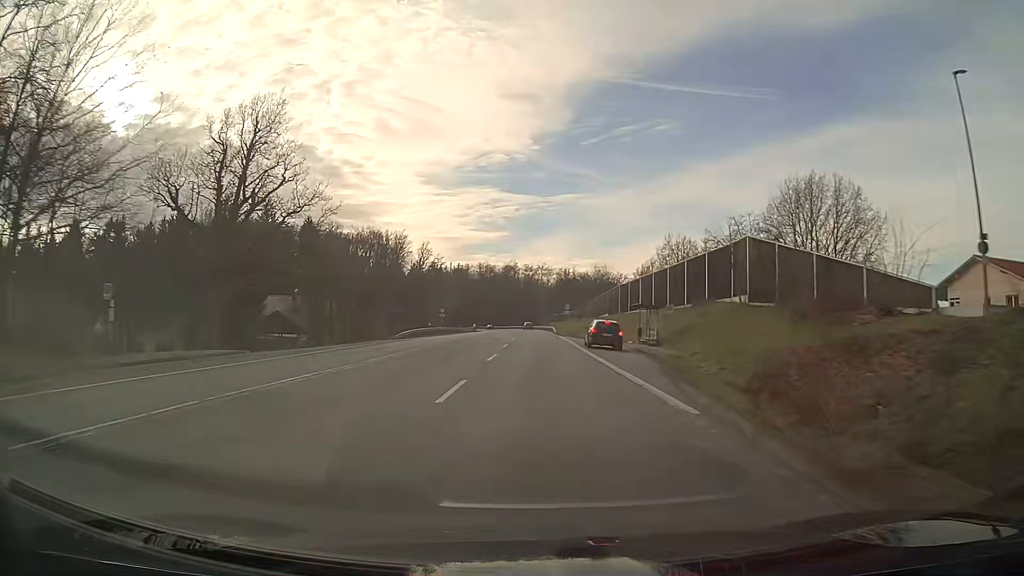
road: secondary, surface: asphalt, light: Day
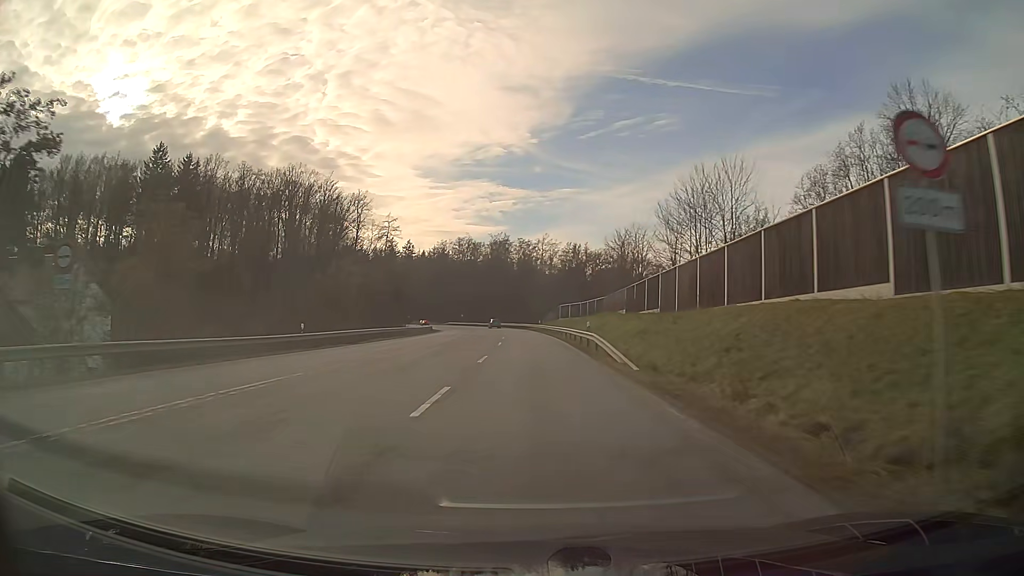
(+0.3, +71.2) m; 0°
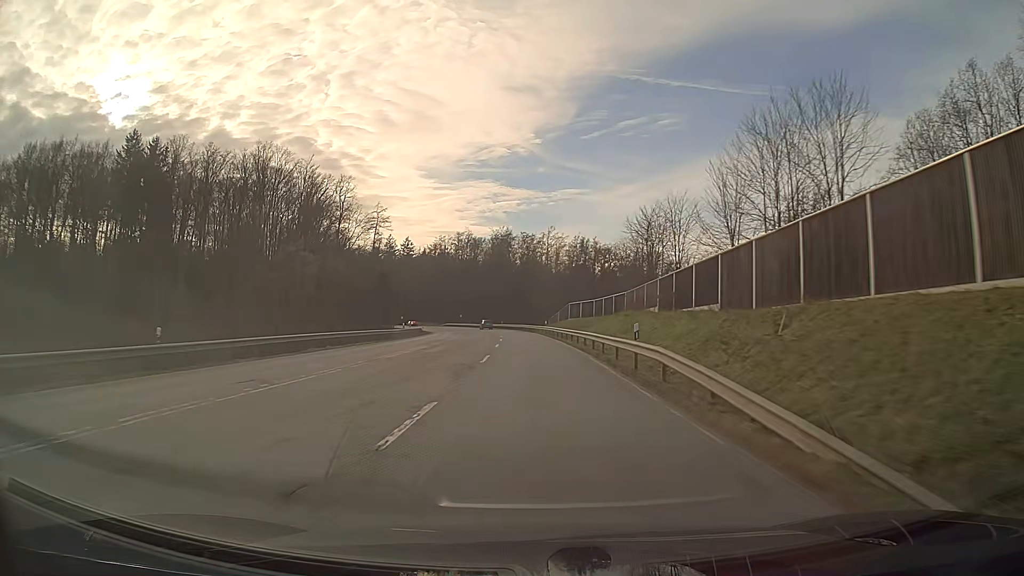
(-0.1, +14.2) m; 0°
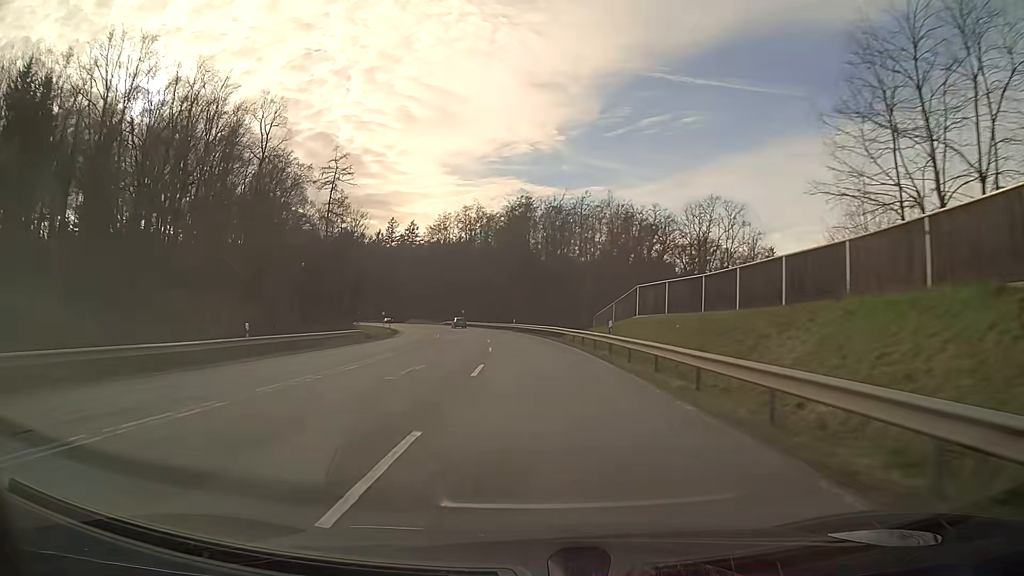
(-0.7, +42.0) m; -2°
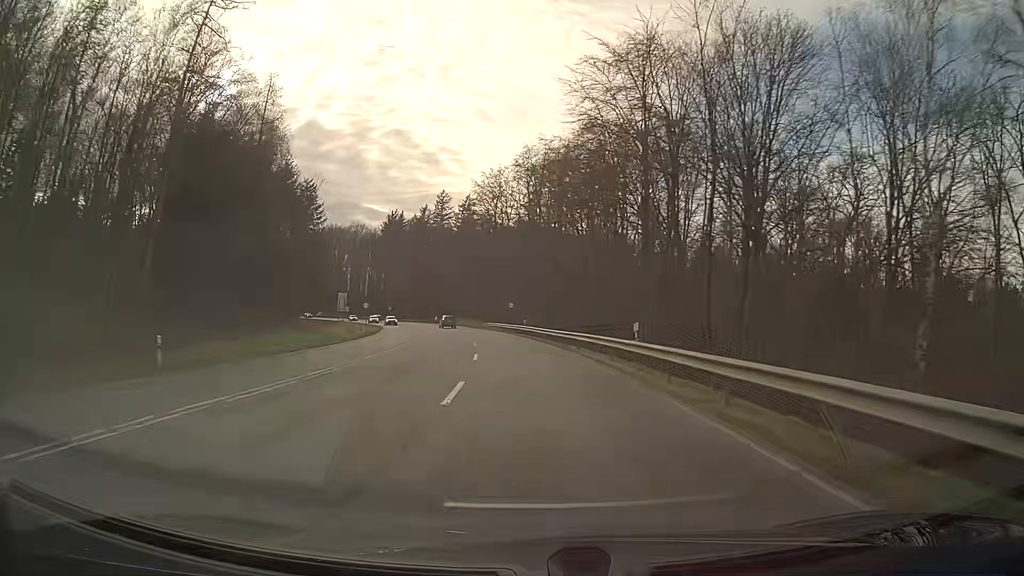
(-2.9, +53.9) m; -7°
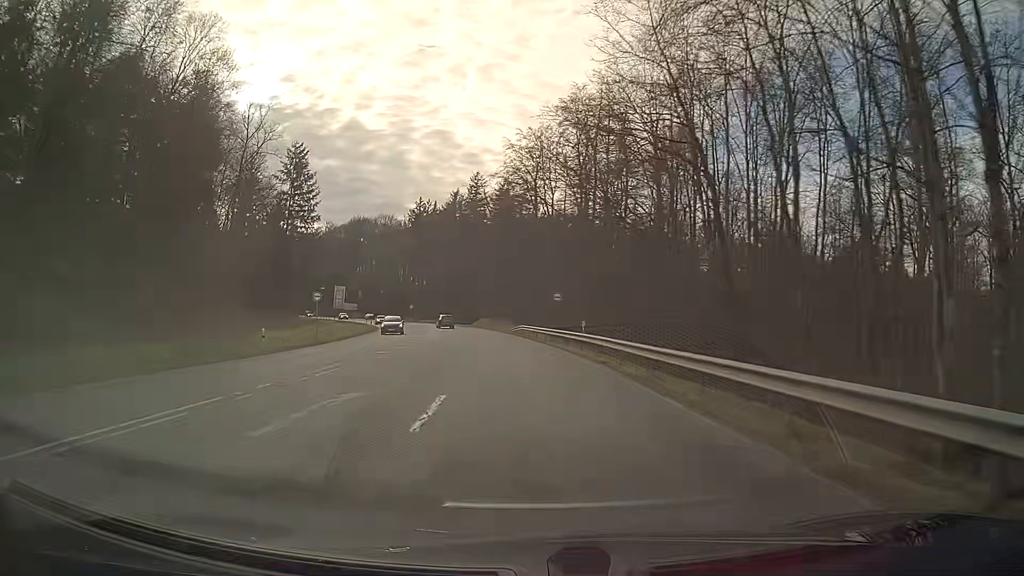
(-0.8, +26.5) m; -4°
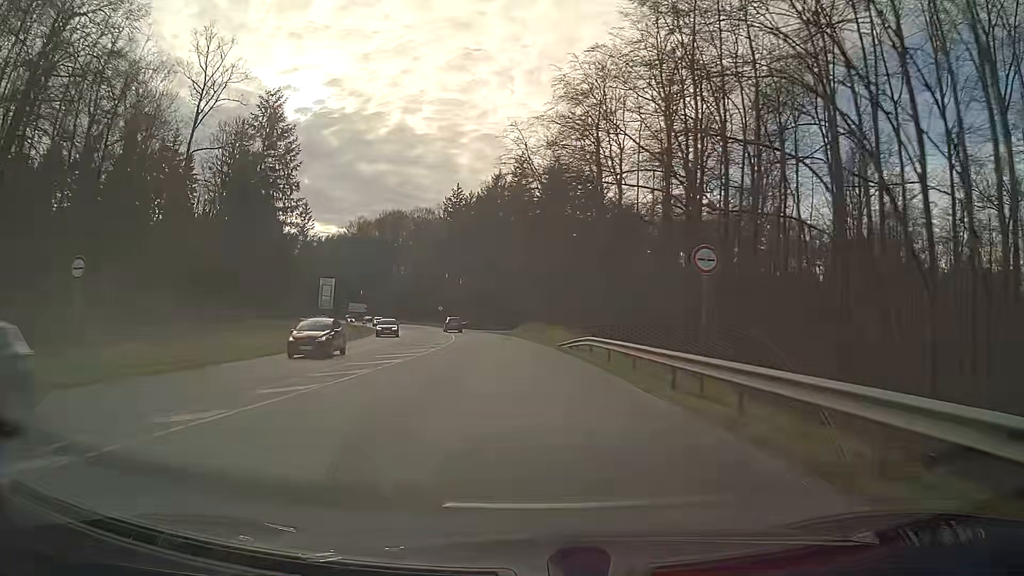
(-1.0, +26.4) m; -5°
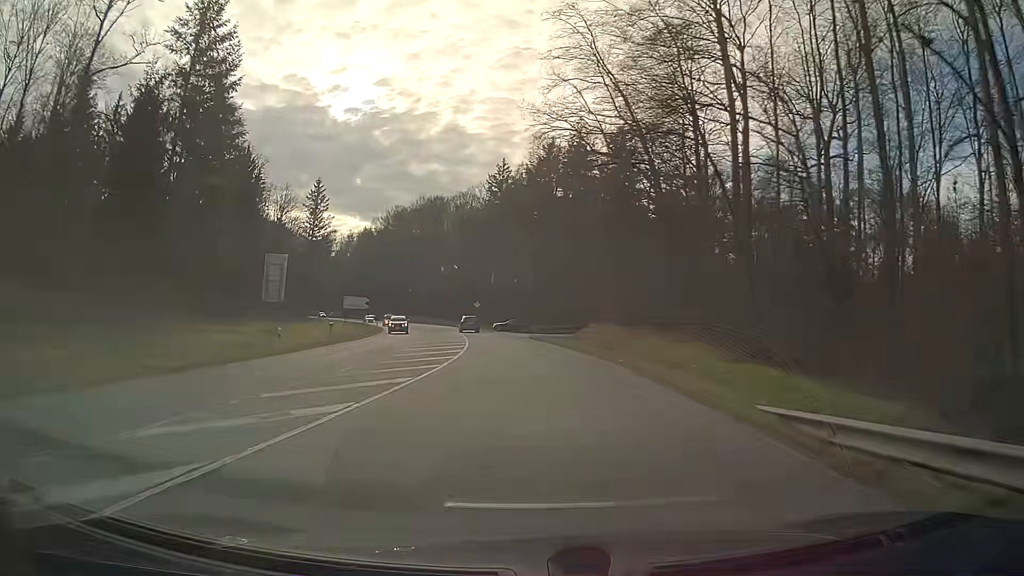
(-1.1, +26.4) m; -4°
